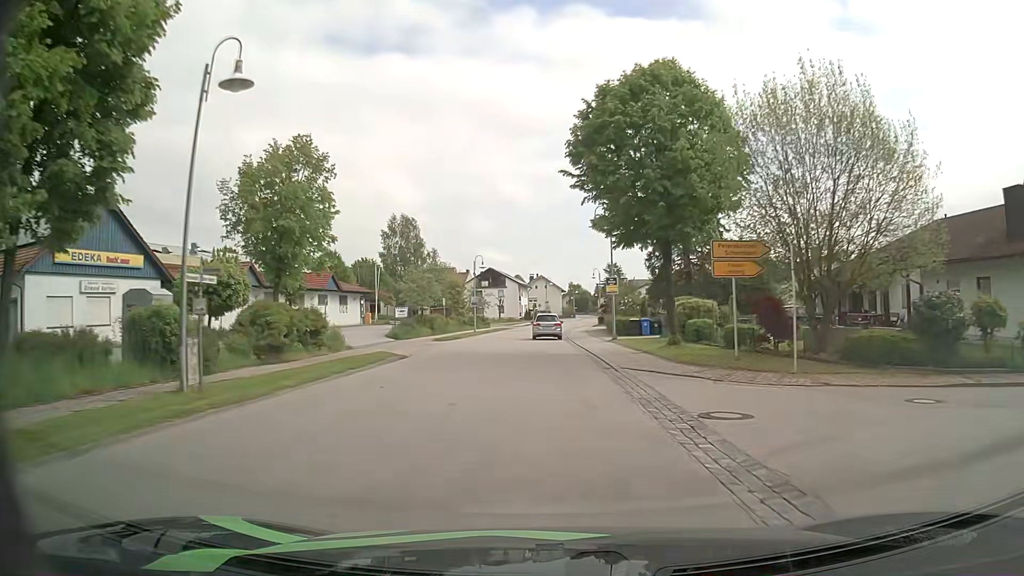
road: secondary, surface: asphalt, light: Day
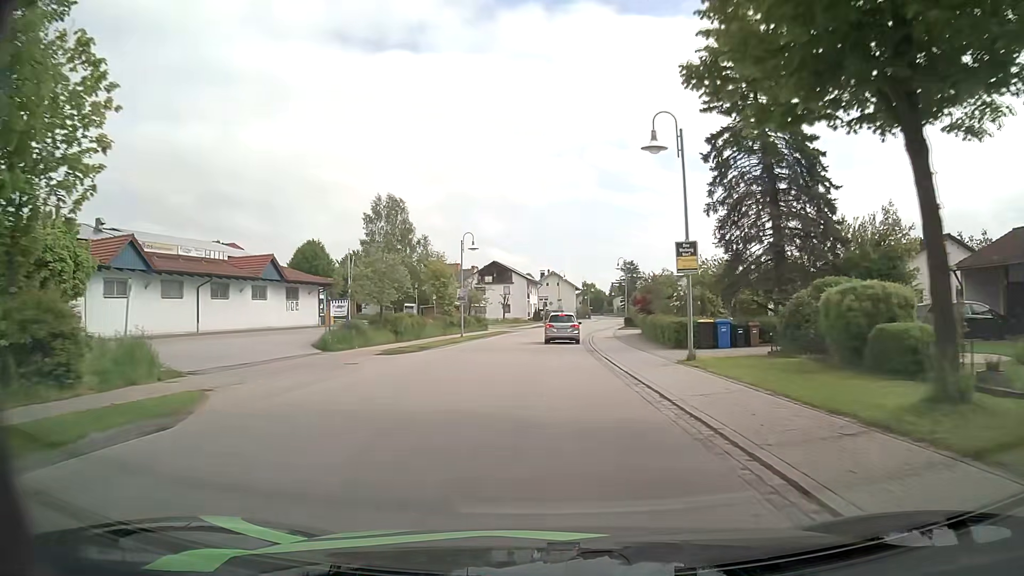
(-0.1, +16.3) m; -1°
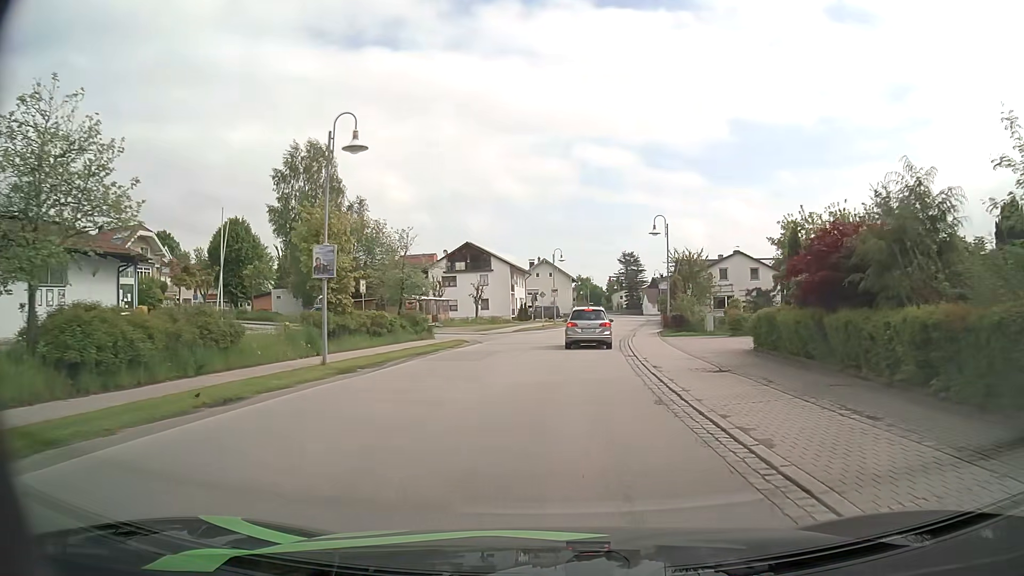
(0.0, +26.6) m; +1°
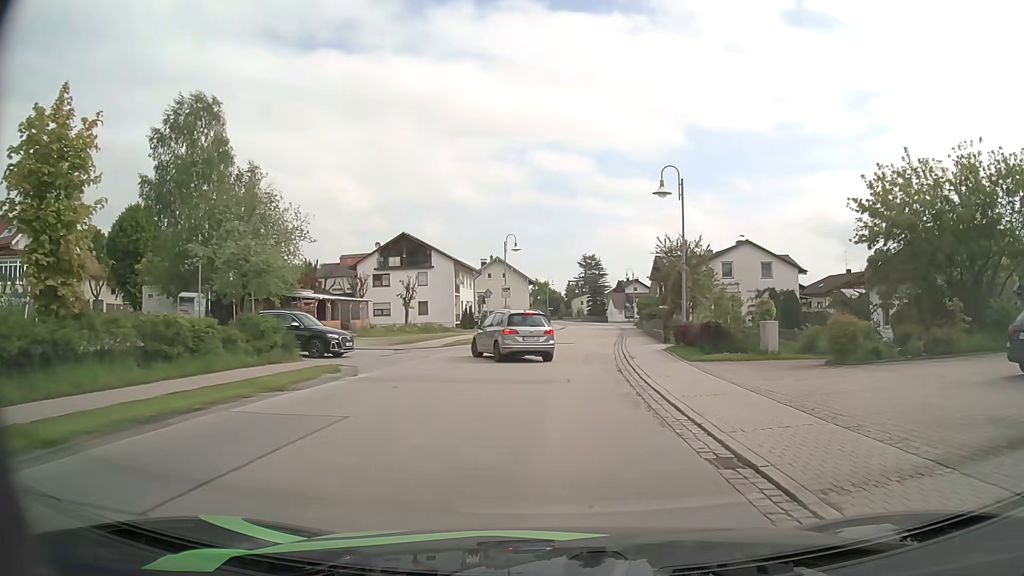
(+0.3, +15.0) m; +4°
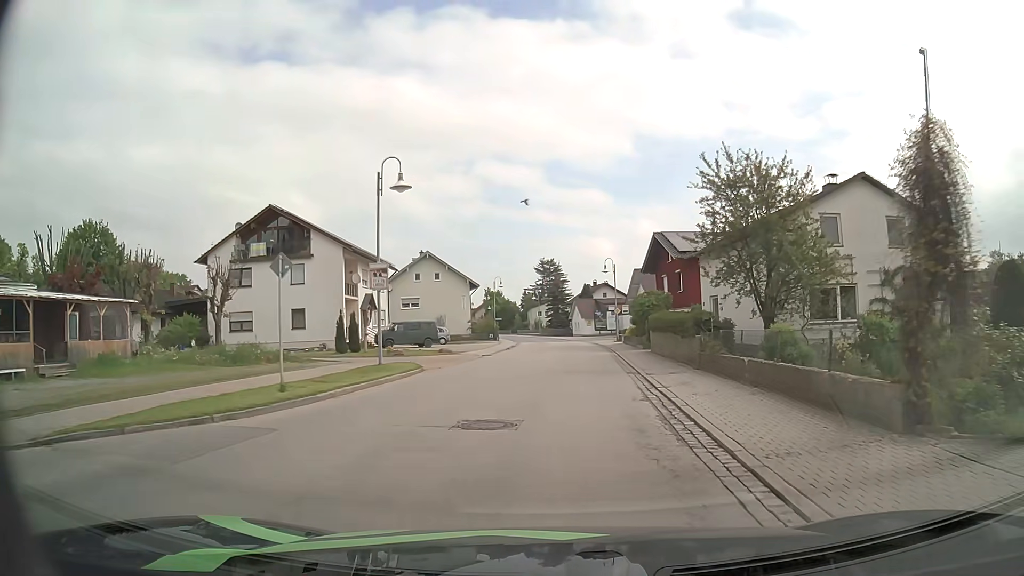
(+1.1, +26.1) m; +3°
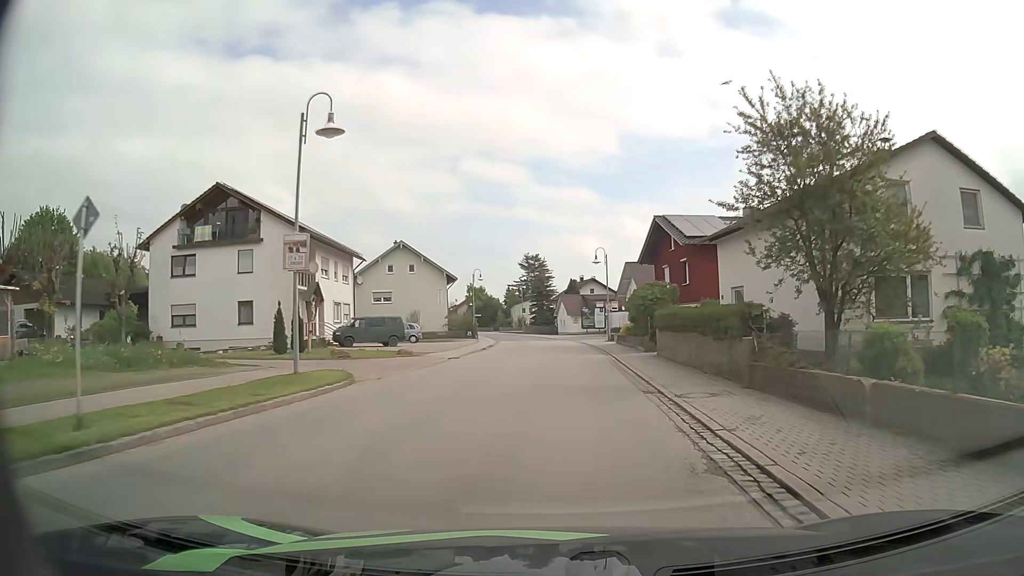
(+0.1, +6.5) m; +1°
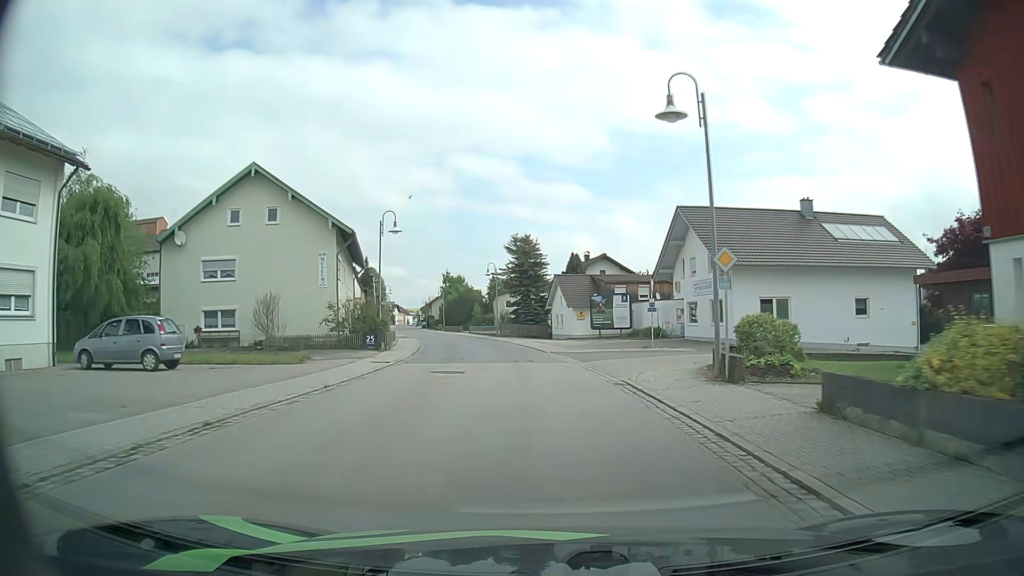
(+0.7, +36.2) m; 0°
(0, +10) (0, +20) (-1, +30) (-3, +40) (-4, +50) (-7, +59) (-9, +69) (-12, +79) (-14, +88) (-17, +98) m
